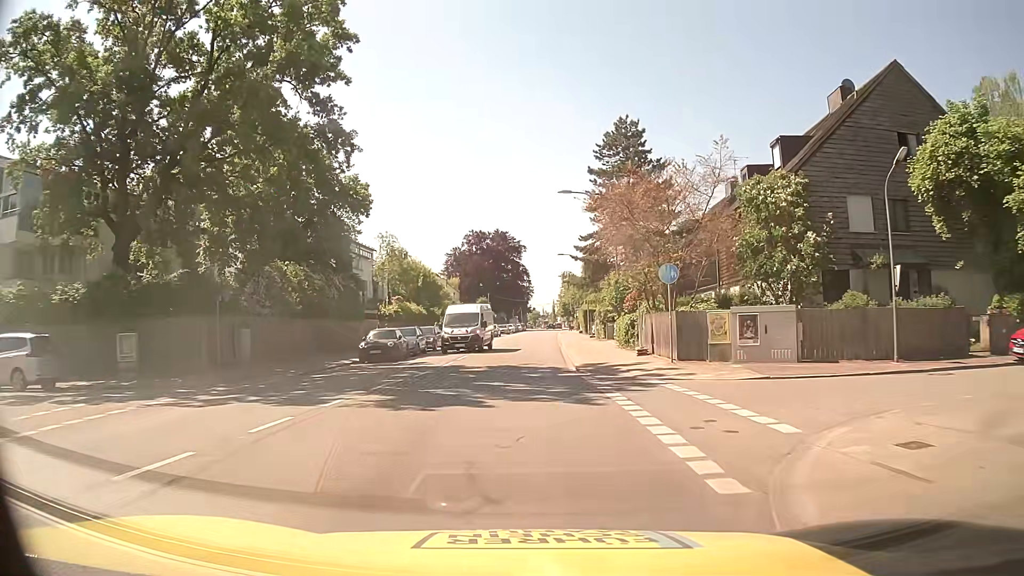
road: secondary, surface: asphalt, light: Day
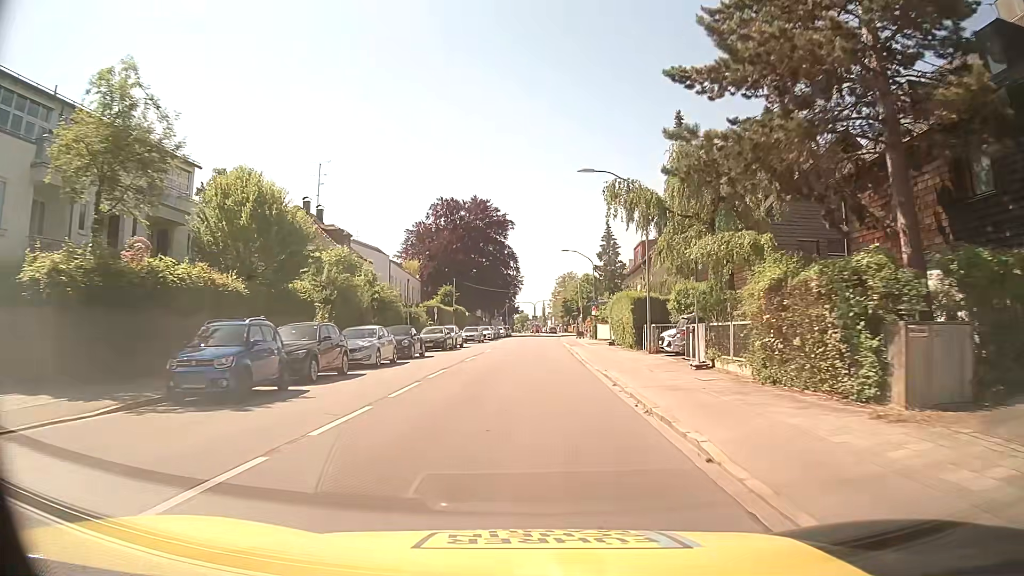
(0.0, +37.6) m; +1°
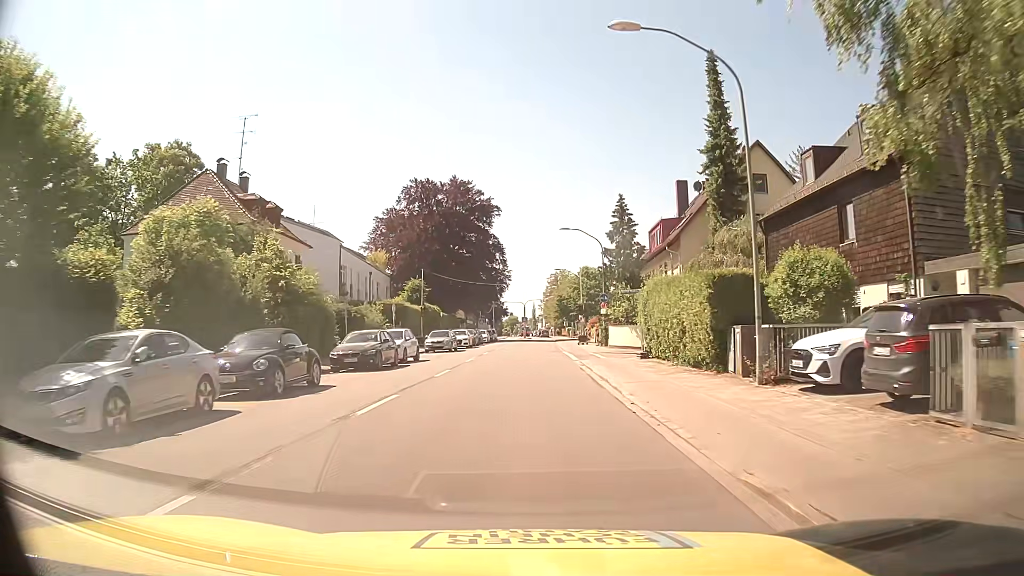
(0.0, +15.2) m; 0°
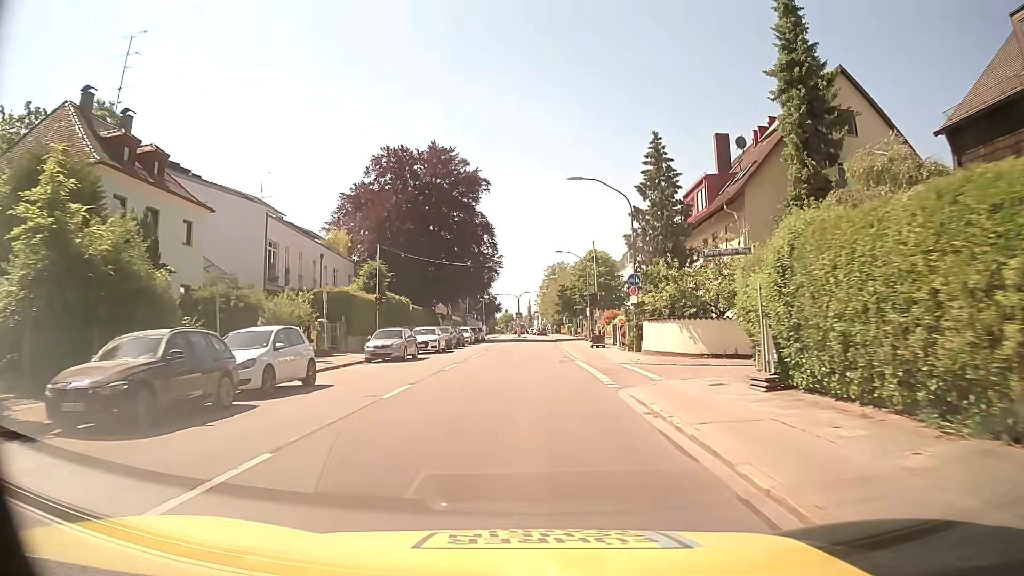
(+0.2, +15.1) m; +1°
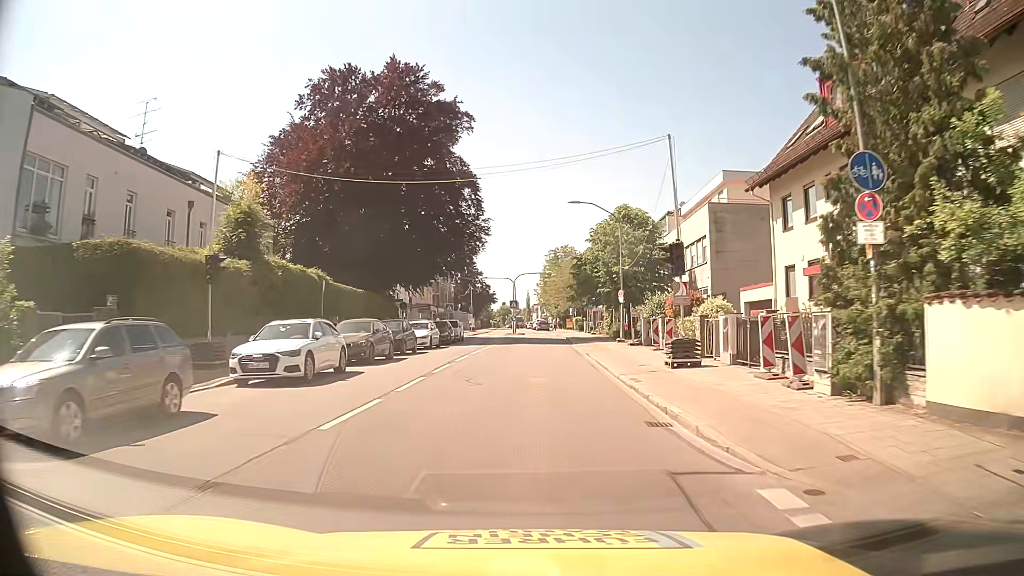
(0.0, +22.2) m; 0°
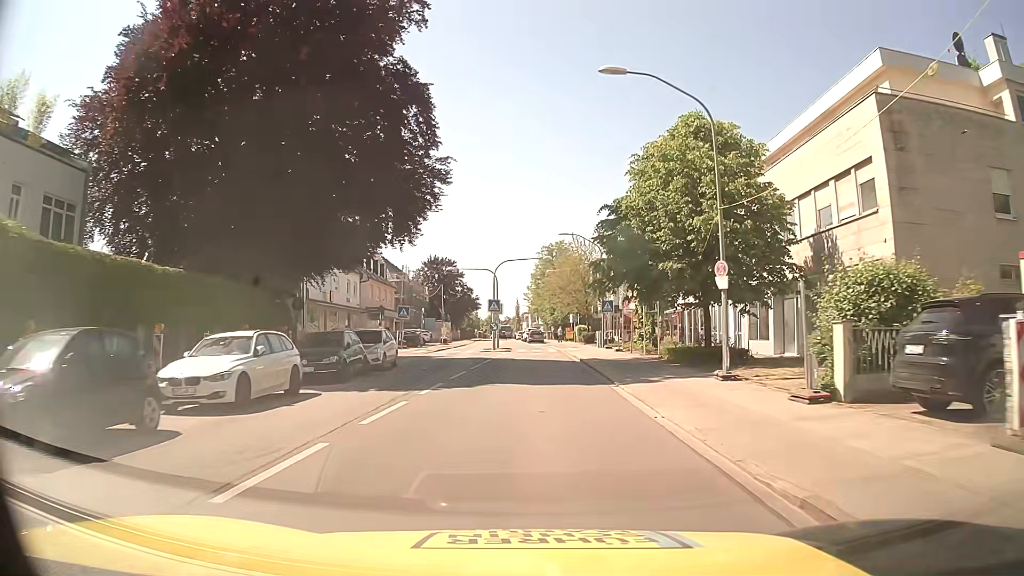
(0.0, +21.7) m; +1°
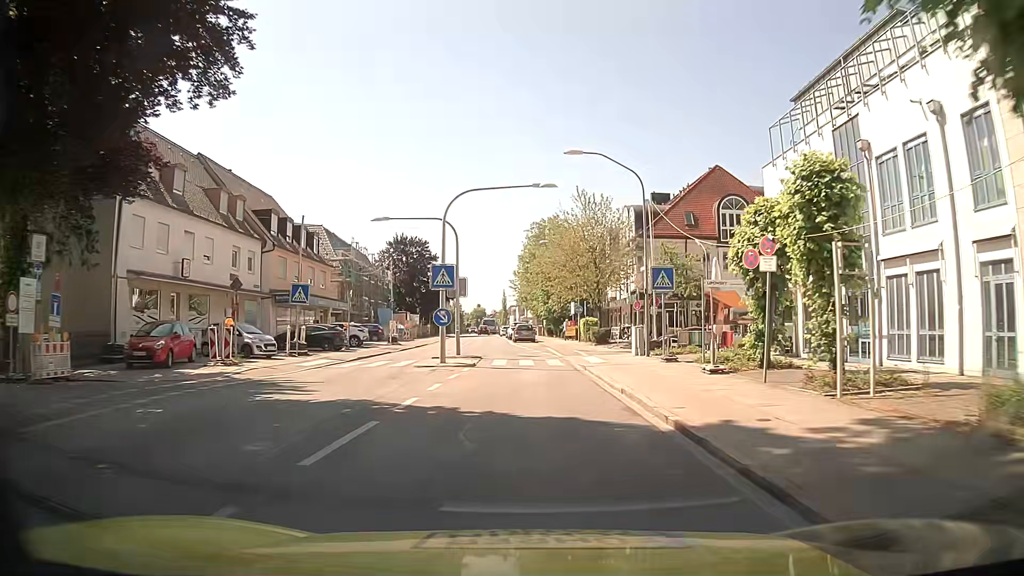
(+0.1, +21.2) m; +1°
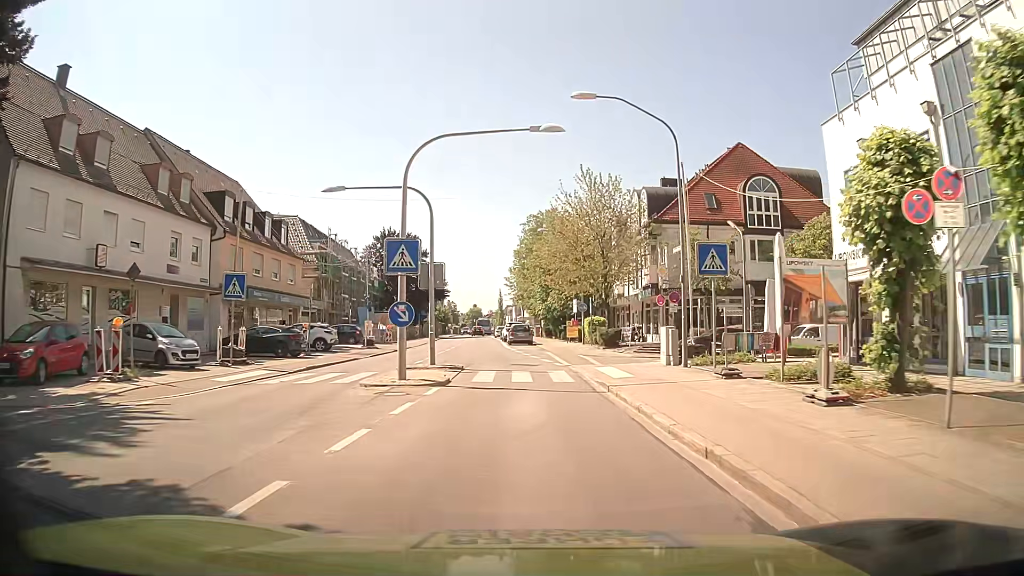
(0.0, +6.7) m; +1°
(0, +10) (0, +20) (-1, +30) (-2, +40) (-4, +50) (-5, +60) (-5, +70) (-6, +80) (-7, +90) (-8, +100) m
